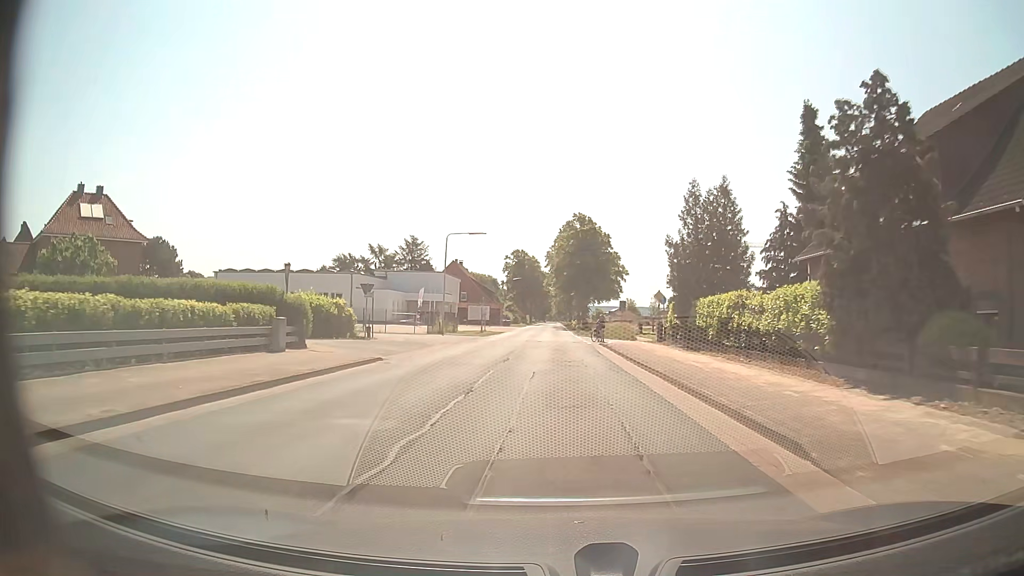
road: secondary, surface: asphalt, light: Day
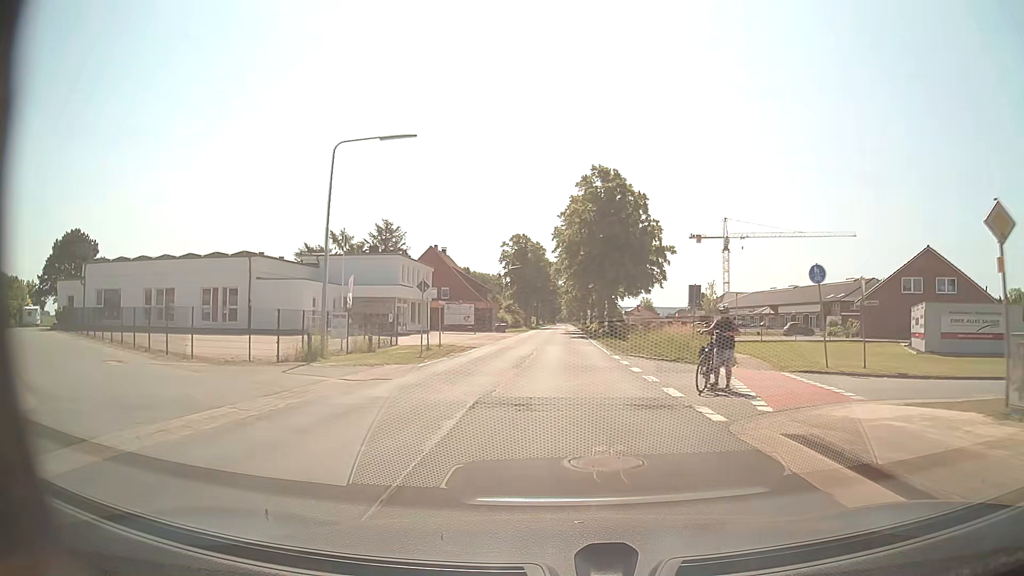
(-0.2, +27.8) m; -1°
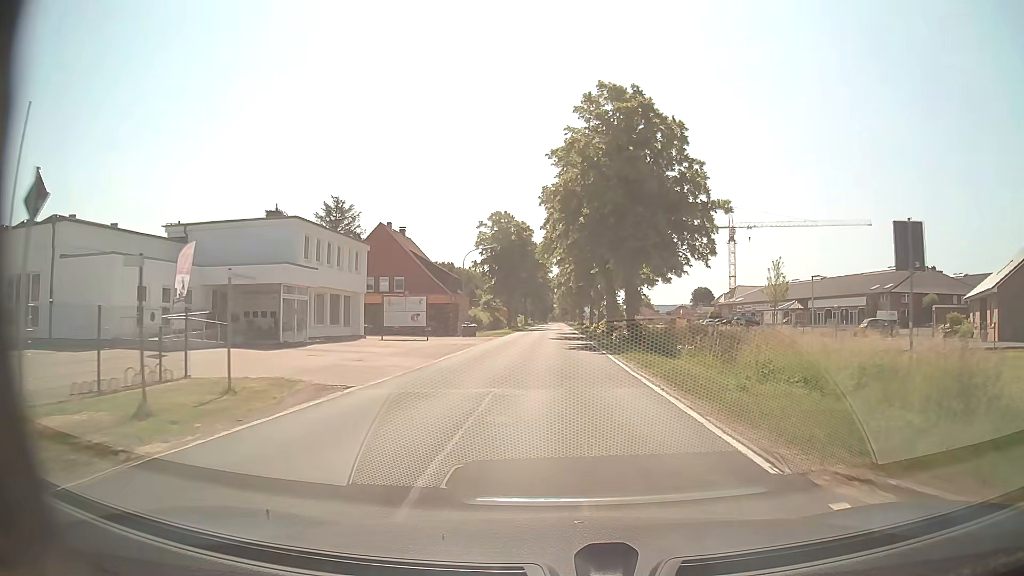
(+0.2, +21.1) m; +1°
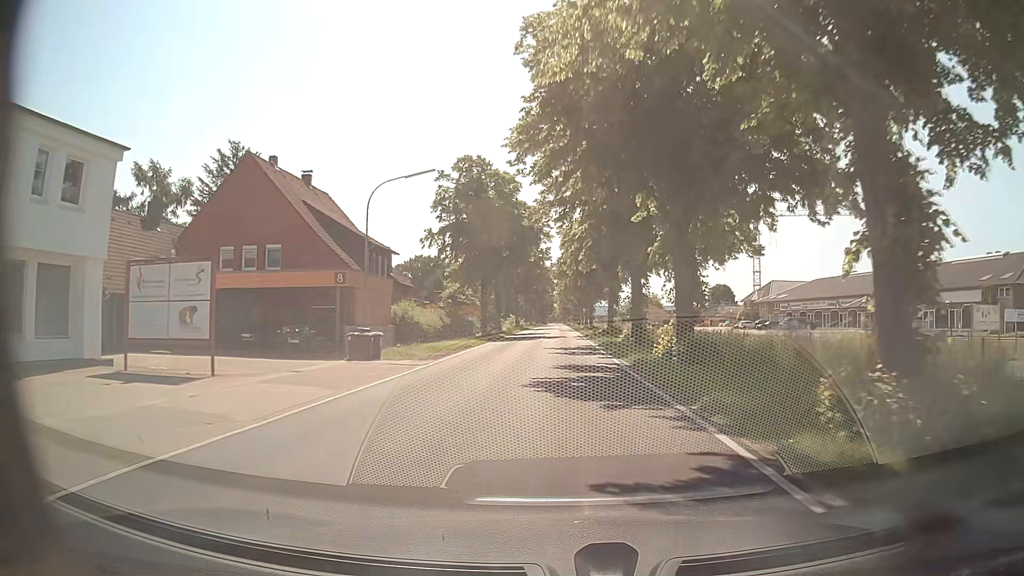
(-0.1, +29.5) m; 0°
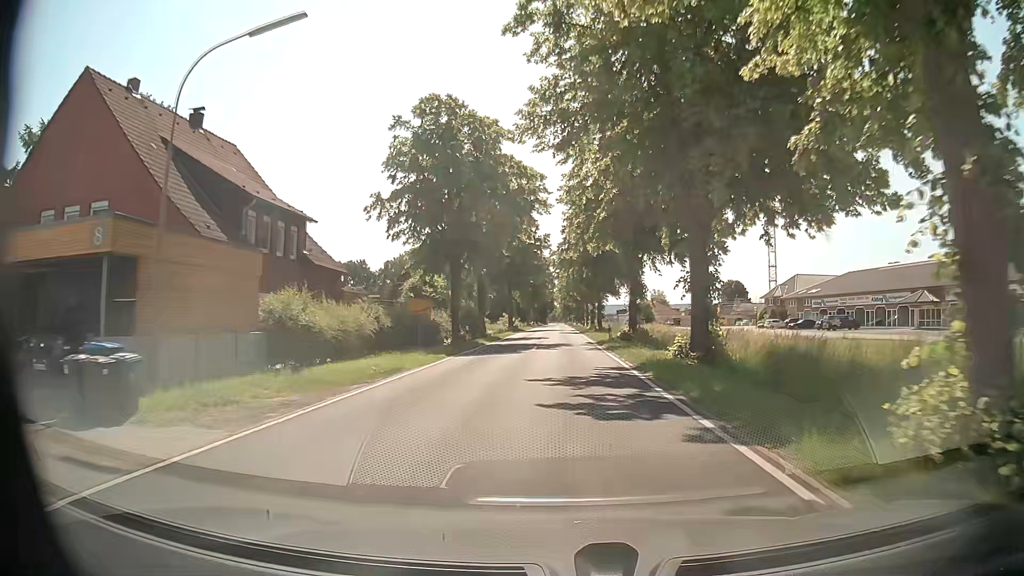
(0.0, +15.6) m; 0°
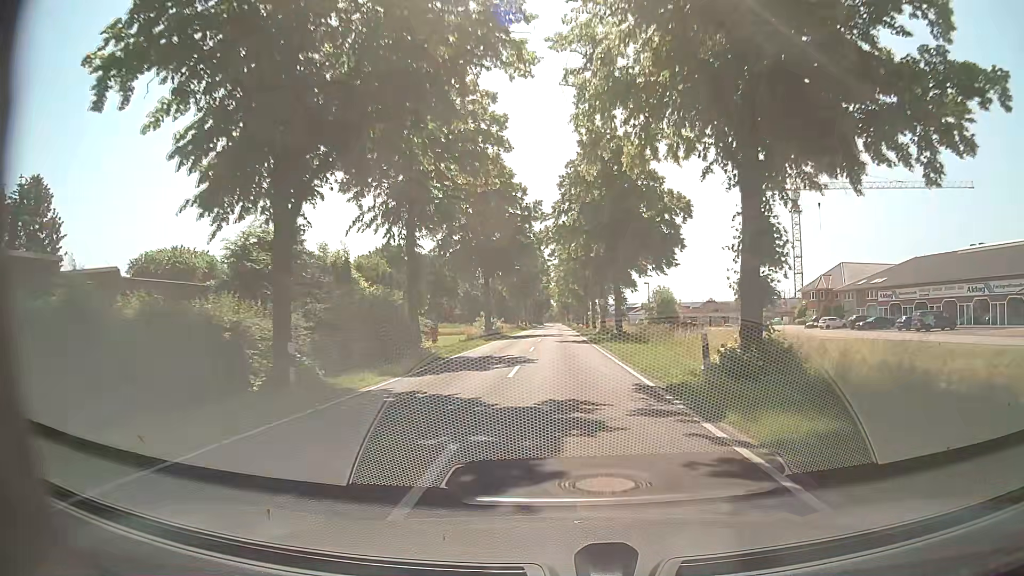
(+0.2, +24.6) m; 0°
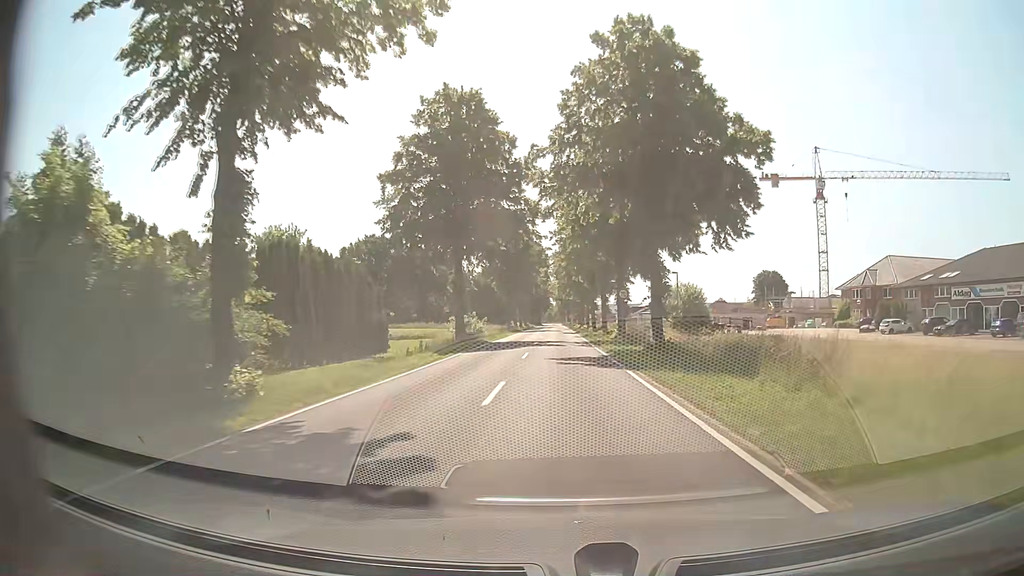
(0.0, +17.5) m; 0°
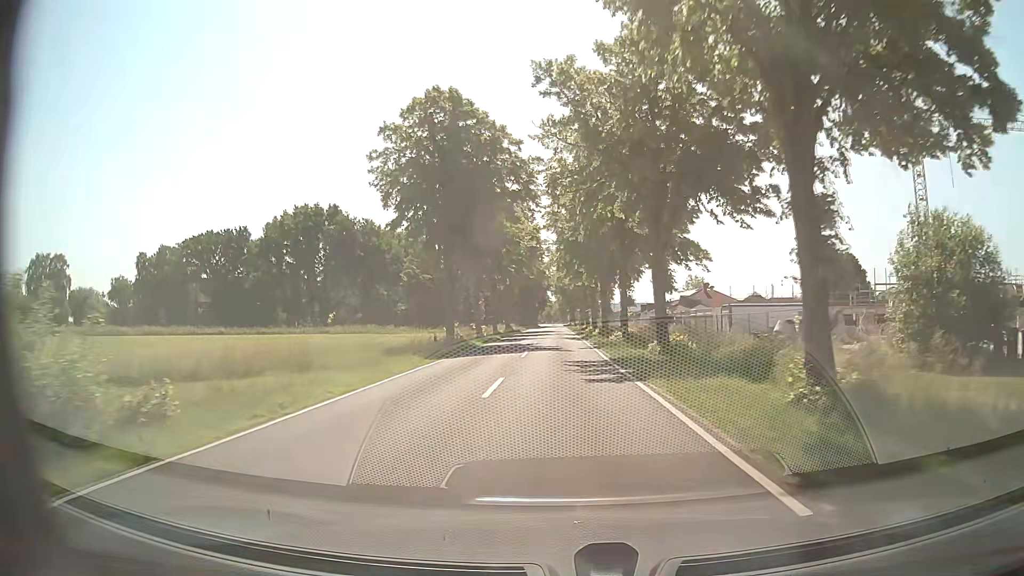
(+0.5, +47.9) m; 0°
(0, +10) (0, +20) (0, +30) (0, +40) (0, +50) (0, +60) (+1, +70) (+1, +80) (+1, +90) (+1, +100) m
